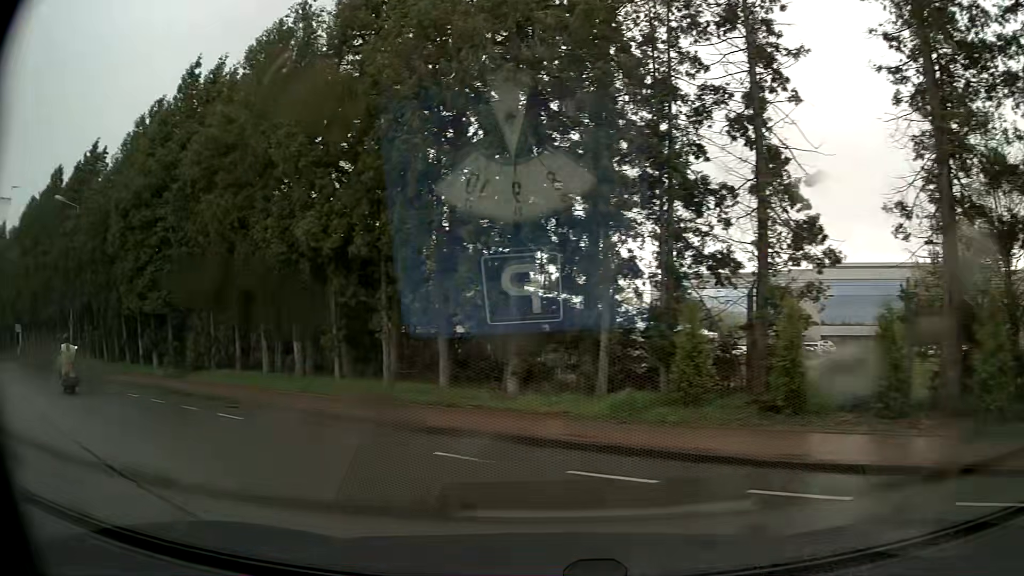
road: service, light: Day
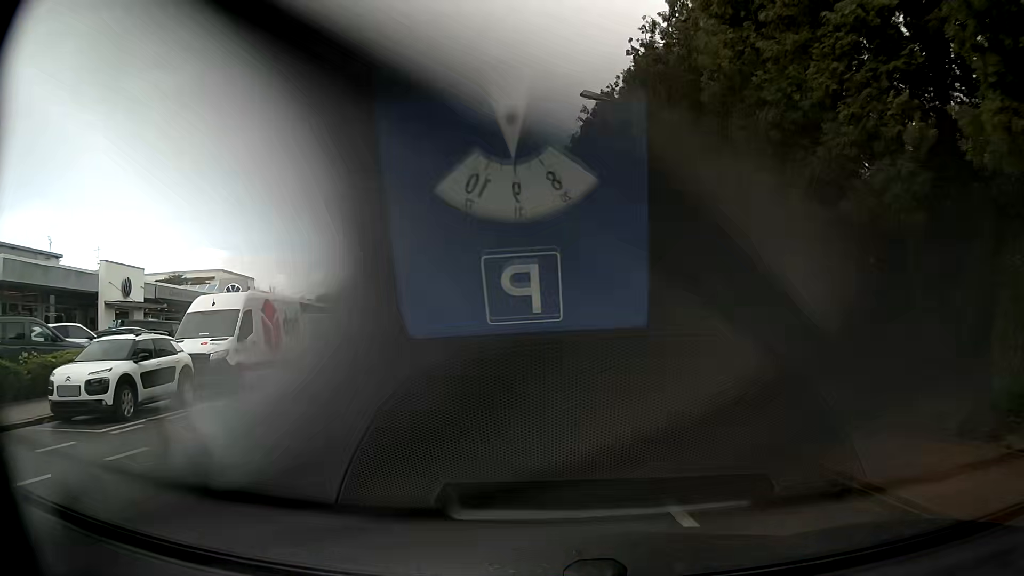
(-9.8, +14.4) m; -54°
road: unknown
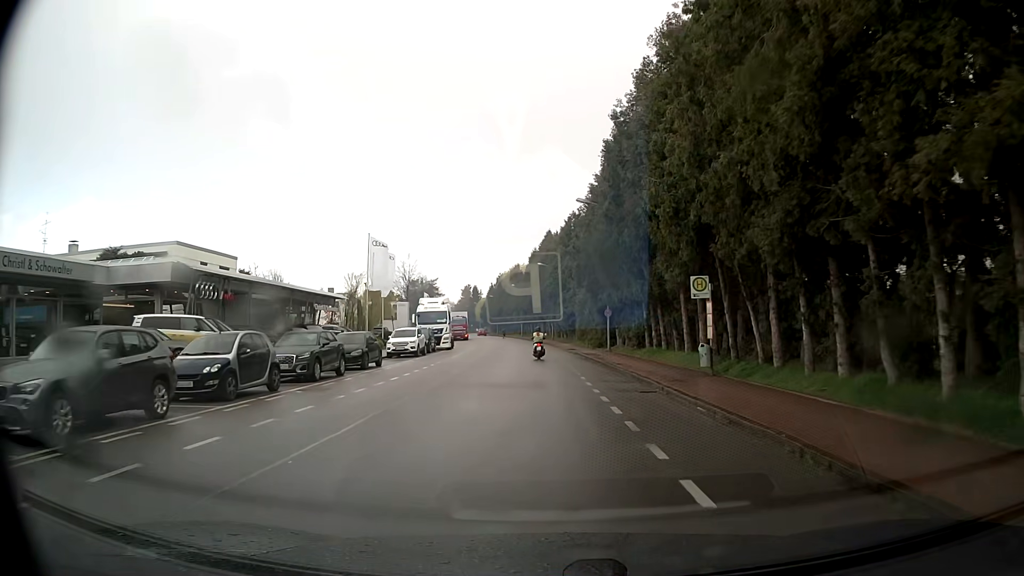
(-1.4, +21.9) m; -5°
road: tertiary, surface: asphalt
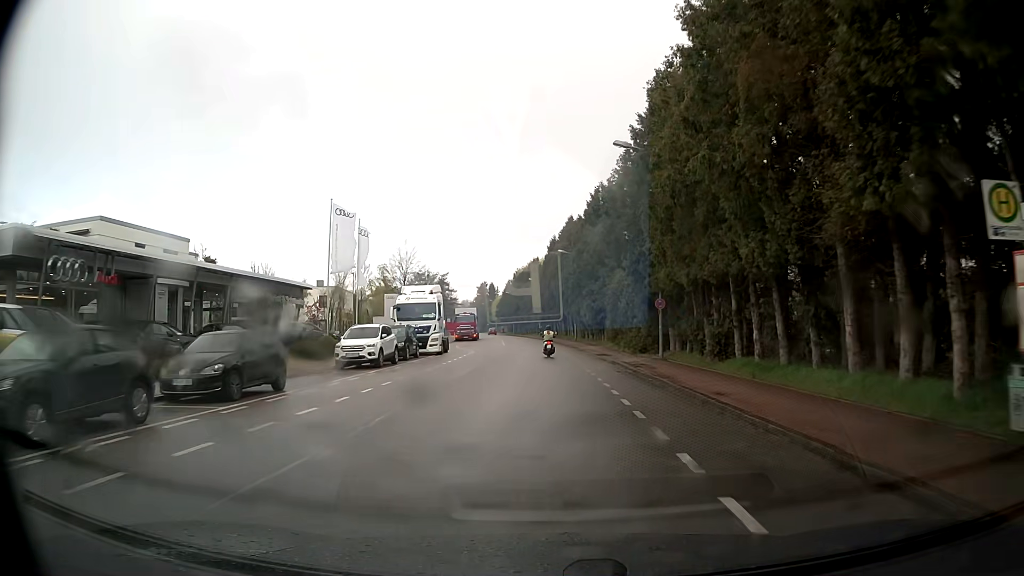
(-0.2, +12.9) m; -2°
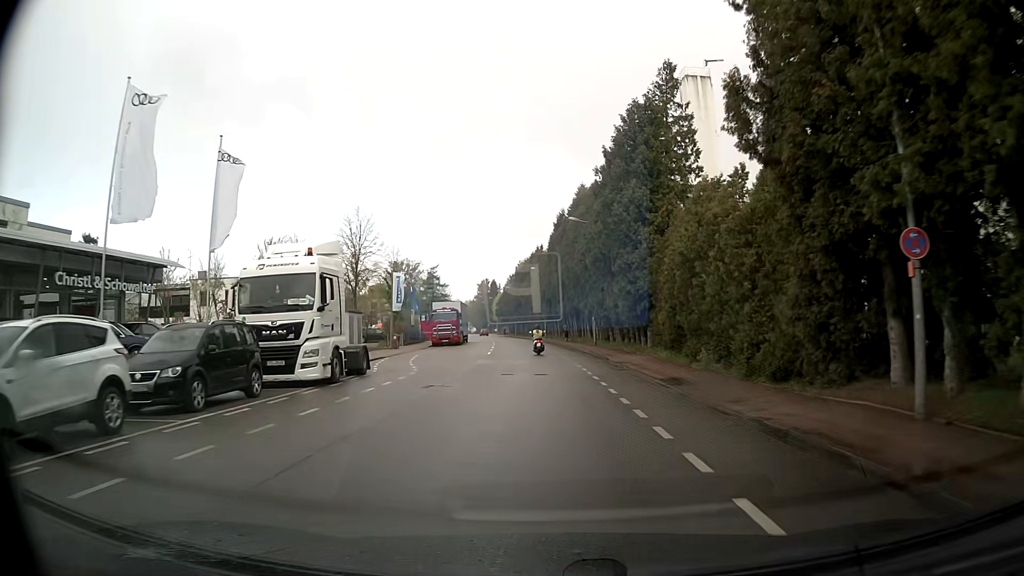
(-0.1, +20.2) m; 0°
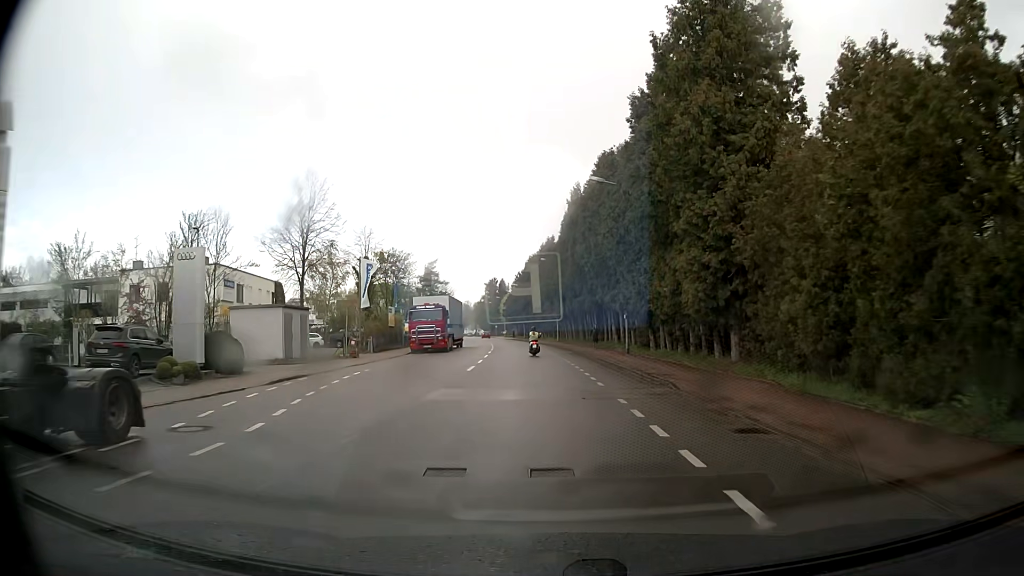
(-0.1, +13.8) m; -1°
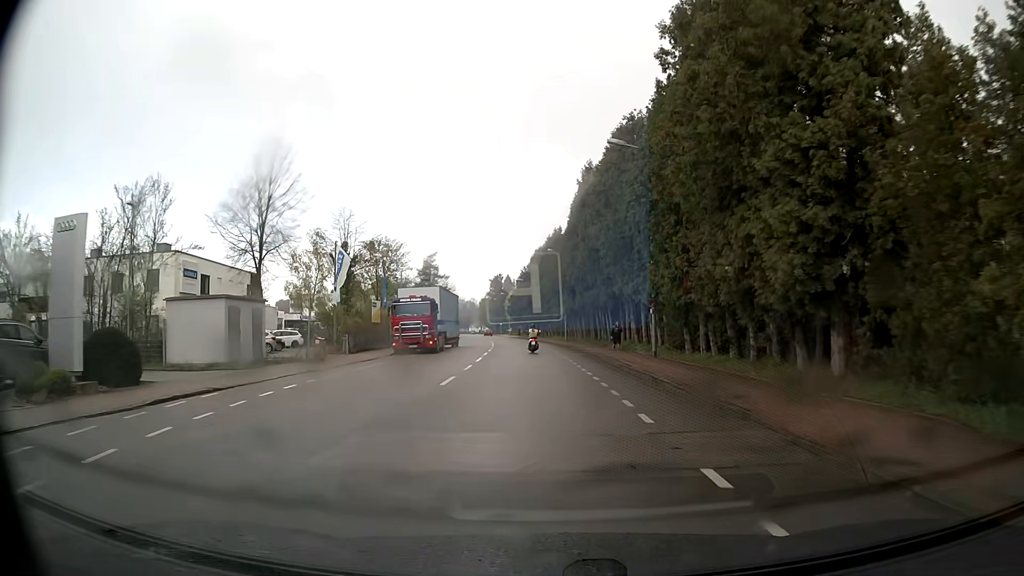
(-0.1, +7.0) m; -2°
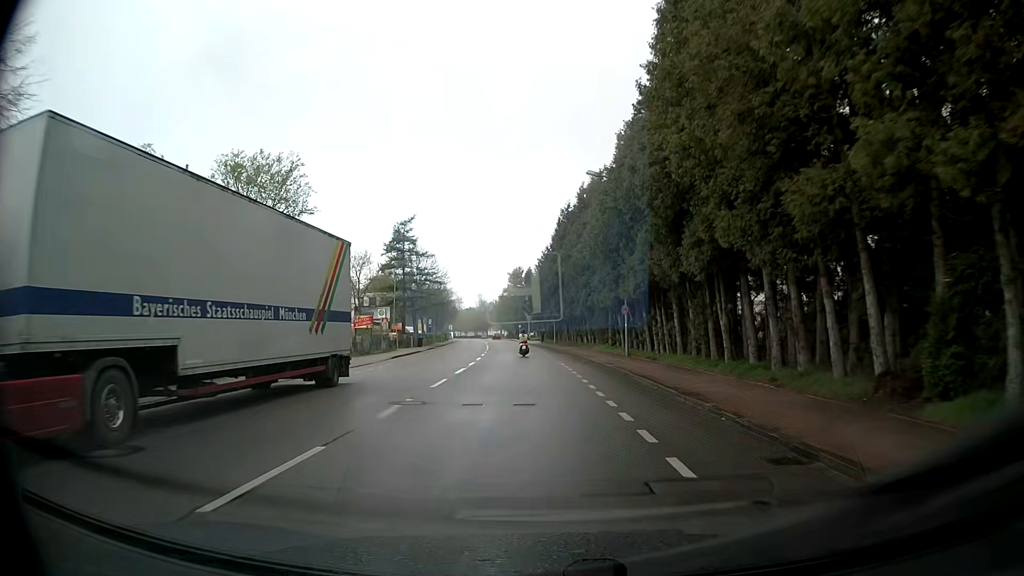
(-0.3, +35.5) m; -2°
(0, +10) (0, +20) (-1, +30) (-1, +40) (-2, +50) (-3, +60) (-4, +70) (-5, +80) (-7, +90) (-7, +100) m
